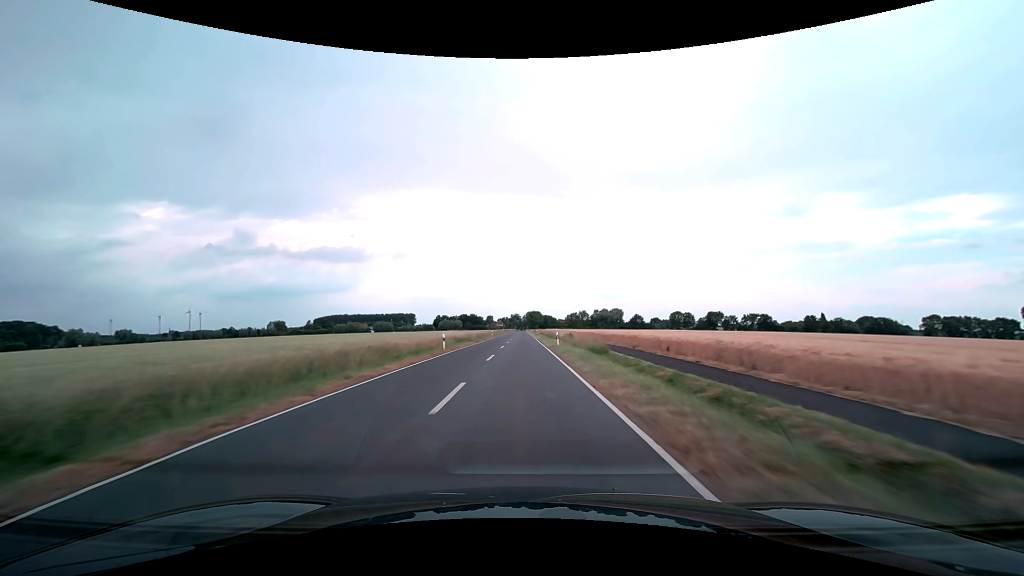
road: secondary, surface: asphalt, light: Day
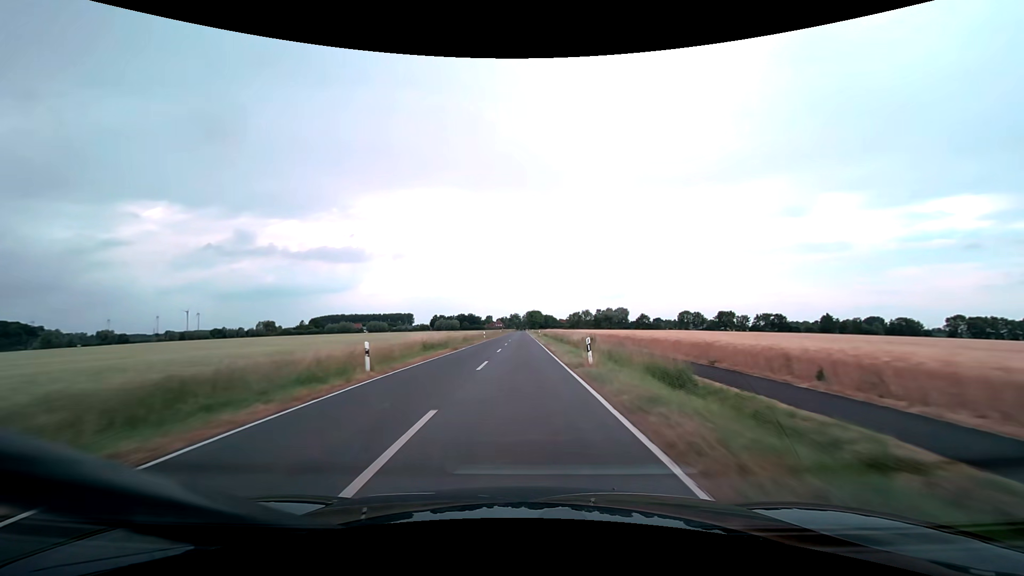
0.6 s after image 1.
(0.0, +15.8) m; 0°
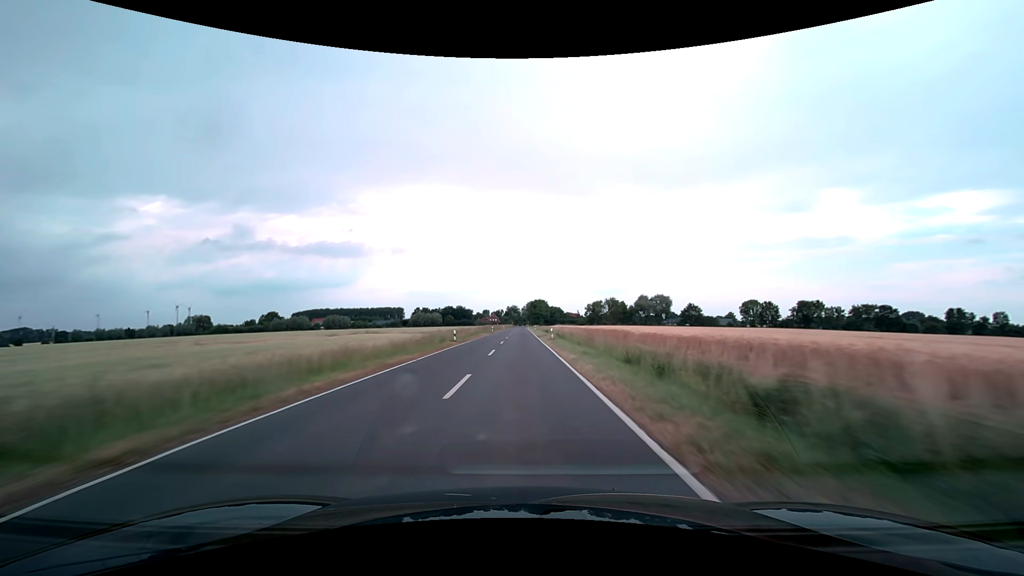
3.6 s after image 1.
(-0.2, +78.8) m; 0°
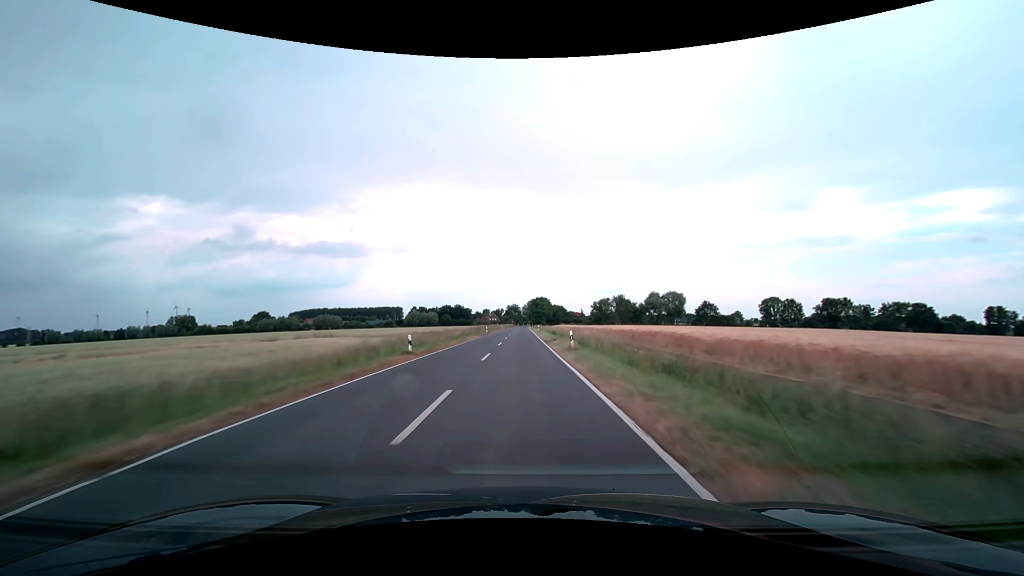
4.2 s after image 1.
(0.0, +15.2) m; 0°
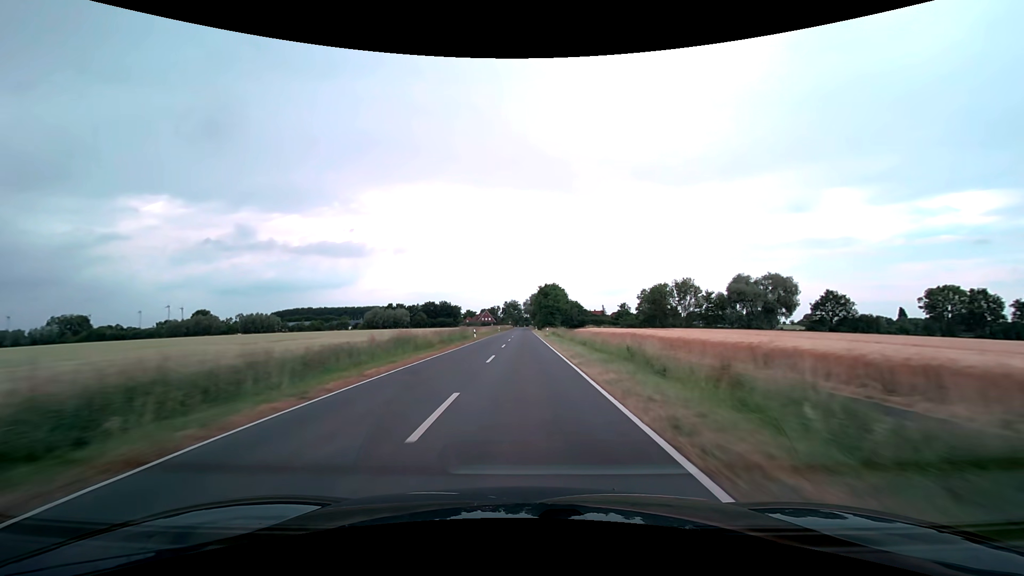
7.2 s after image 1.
(-0.2, +71.6) m; 0°
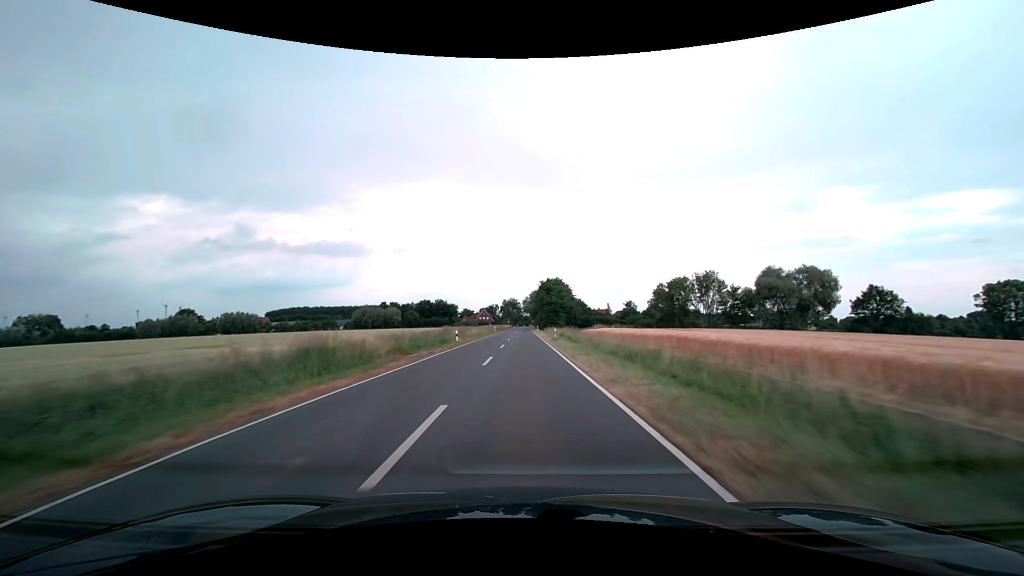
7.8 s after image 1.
(0.0, +13.6) m; 0°
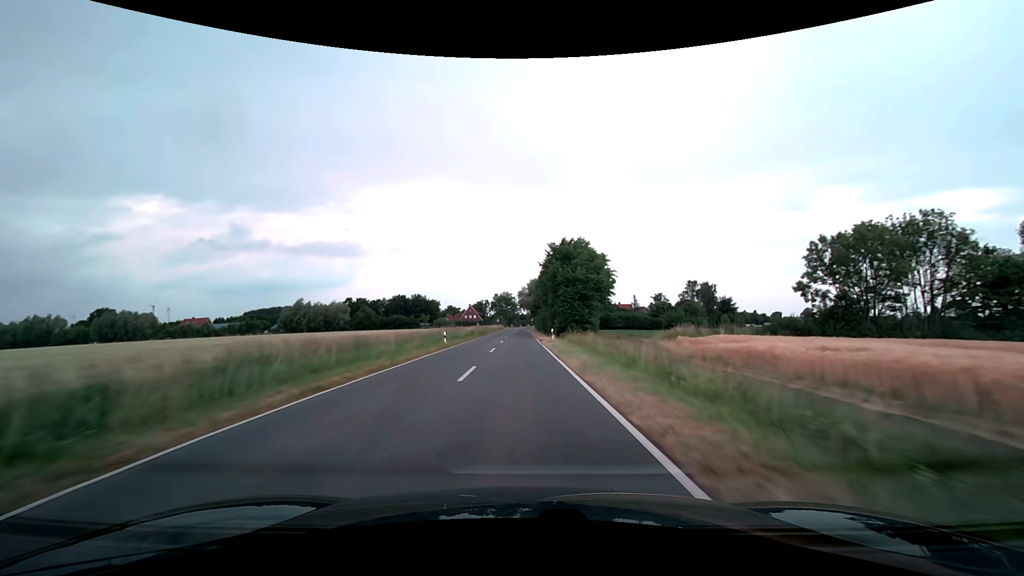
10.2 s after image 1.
(+0.2, +52.5) m; 0°
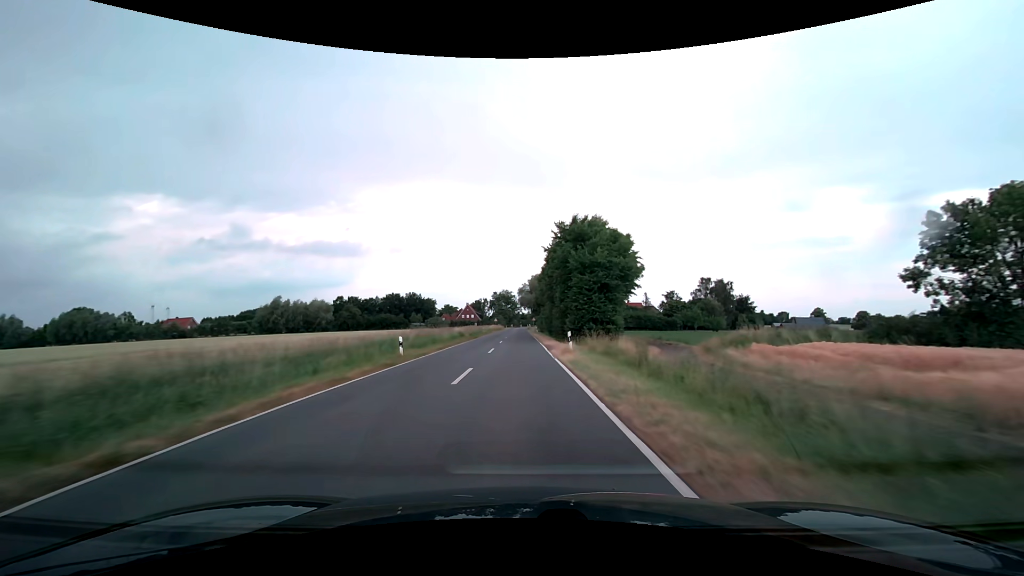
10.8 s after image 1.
(0.0, +12.6) m; 0°
(0, +10) (0, +20) (0, +30) (0, +40) (0, +50) (0, +60) (-1, +70) (-1, +80) (-1, +90) (-1, +100) m
